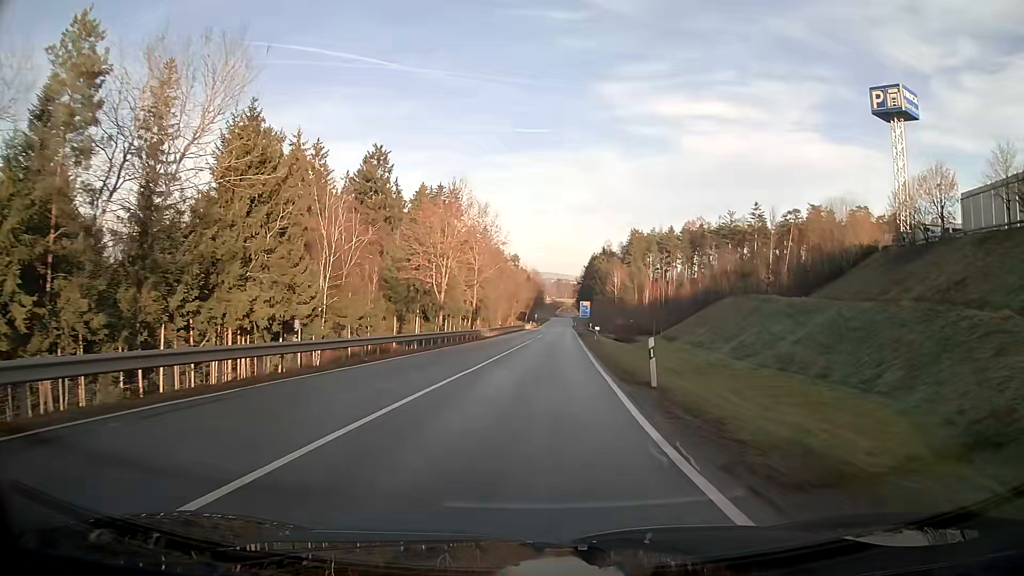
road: secondary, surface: asphalt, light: Day
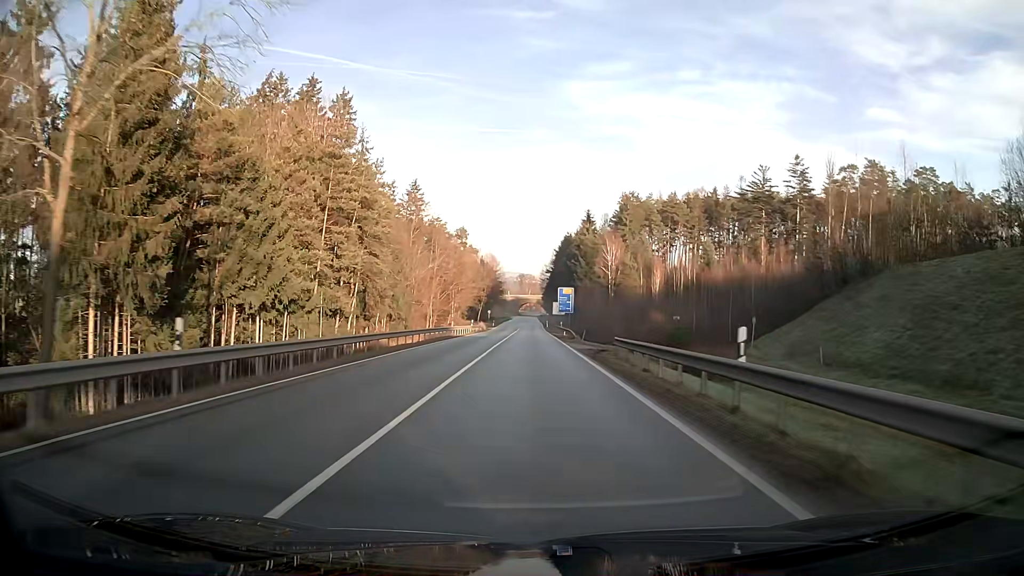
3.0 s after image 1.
(+1.7, +58.3) m; +3°
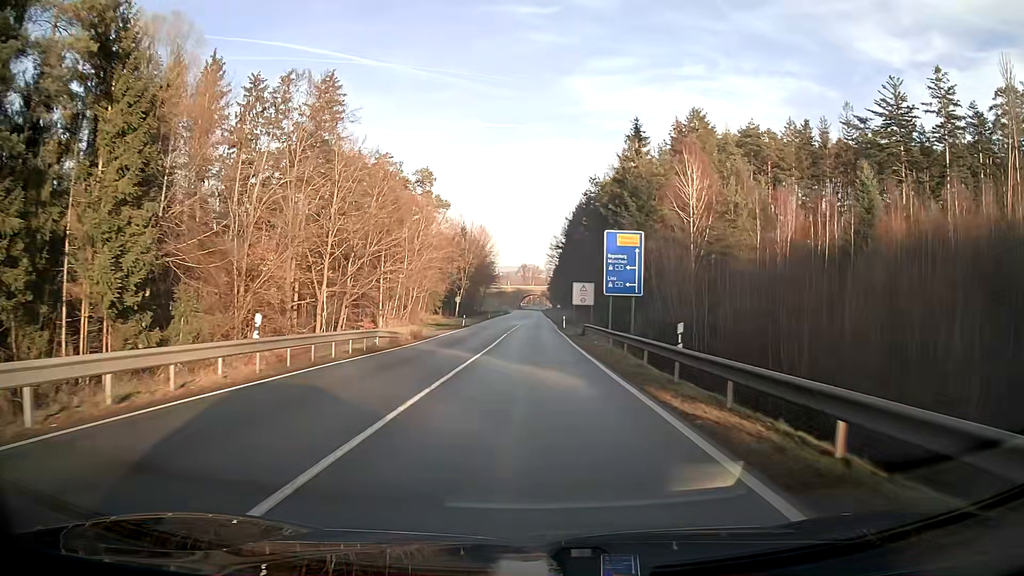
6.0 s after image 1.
(-0.1, +56.0) m; 0°
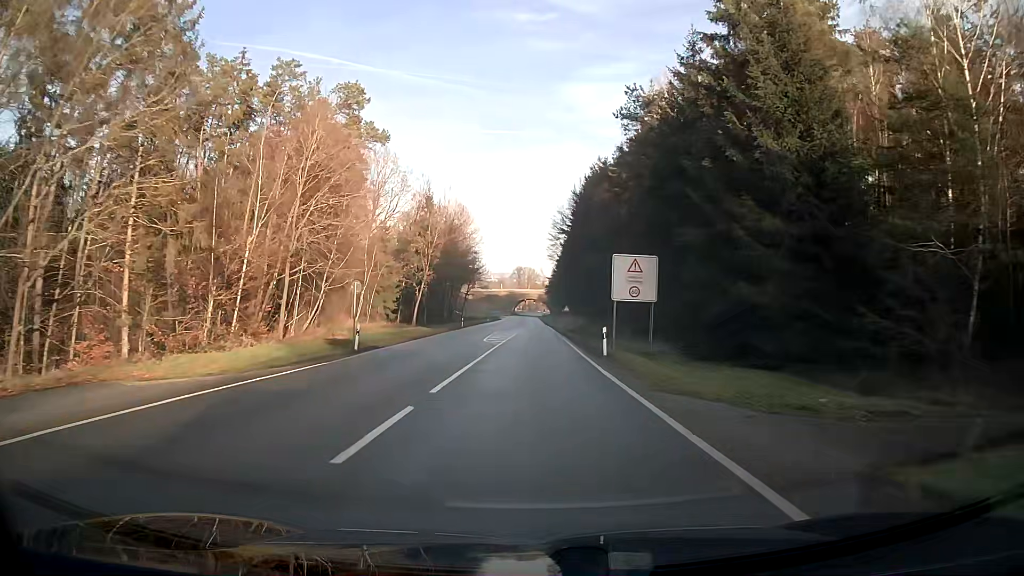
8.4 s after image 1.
(+0.1, +38.4) m; 0°
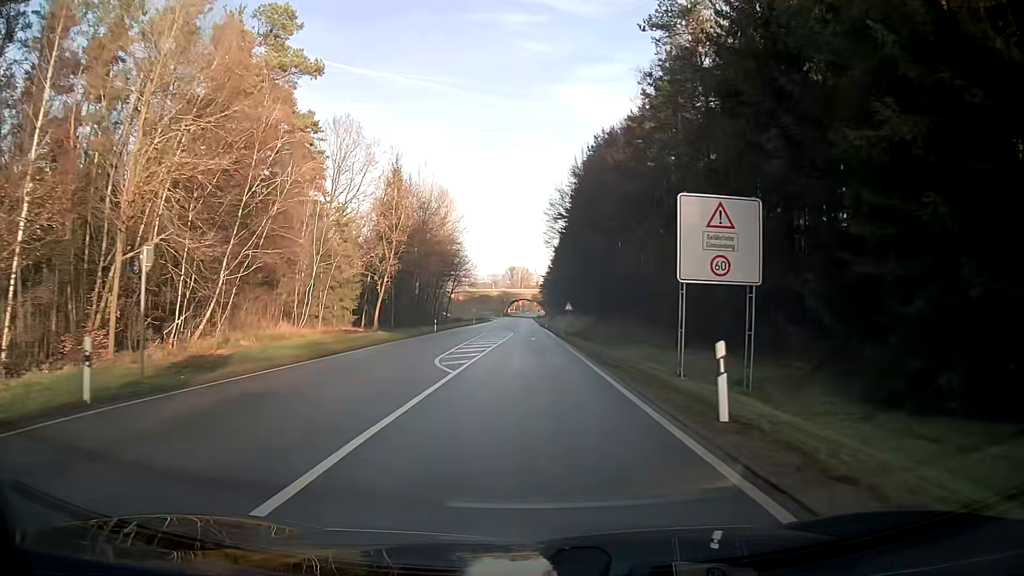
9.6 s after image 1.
(+0.1, +16.8) m; 0°
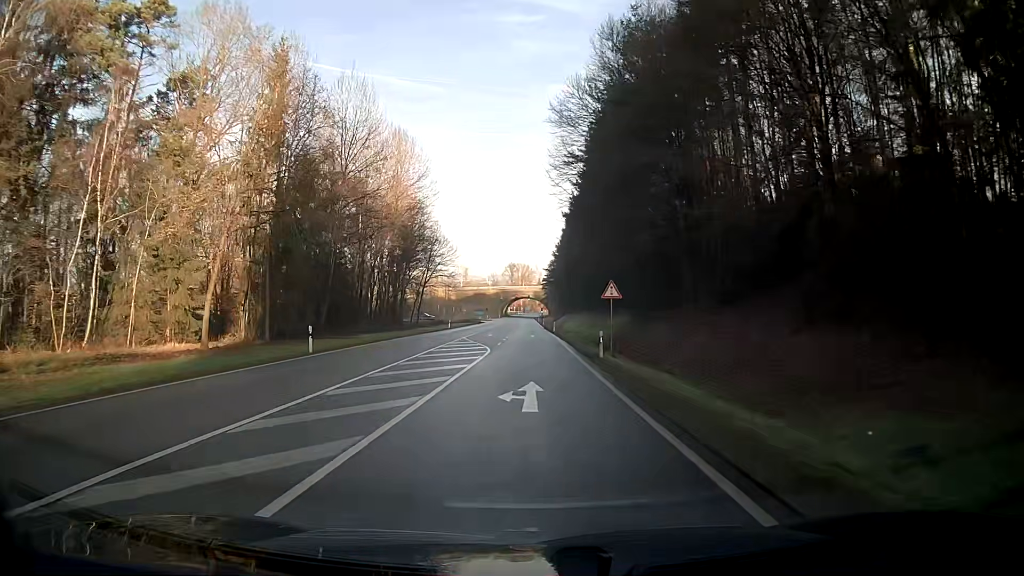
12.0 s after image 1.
(-0.2, +34.2) m; 0°
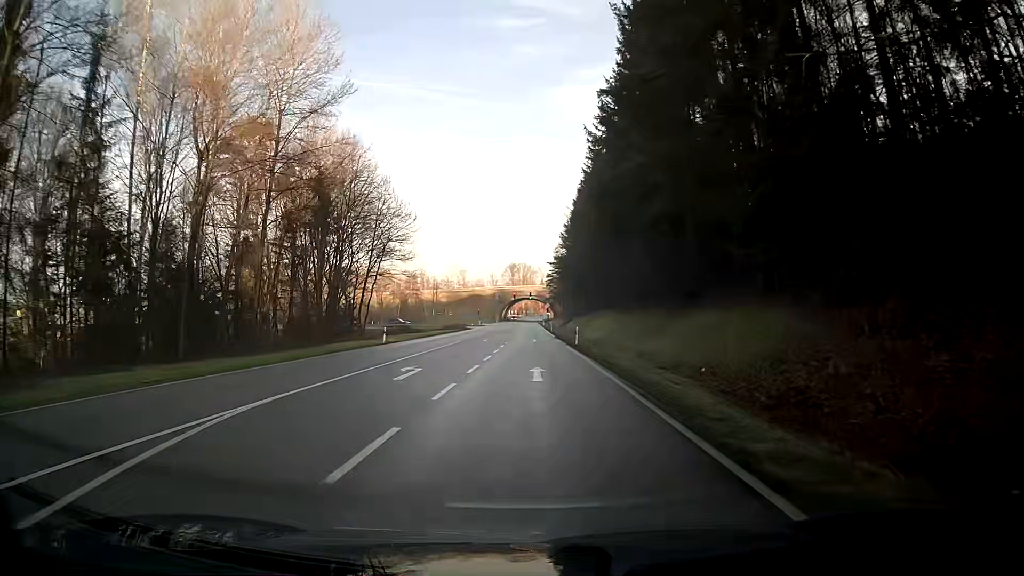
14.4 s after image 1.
(-0.1, +35.0) m; 0°
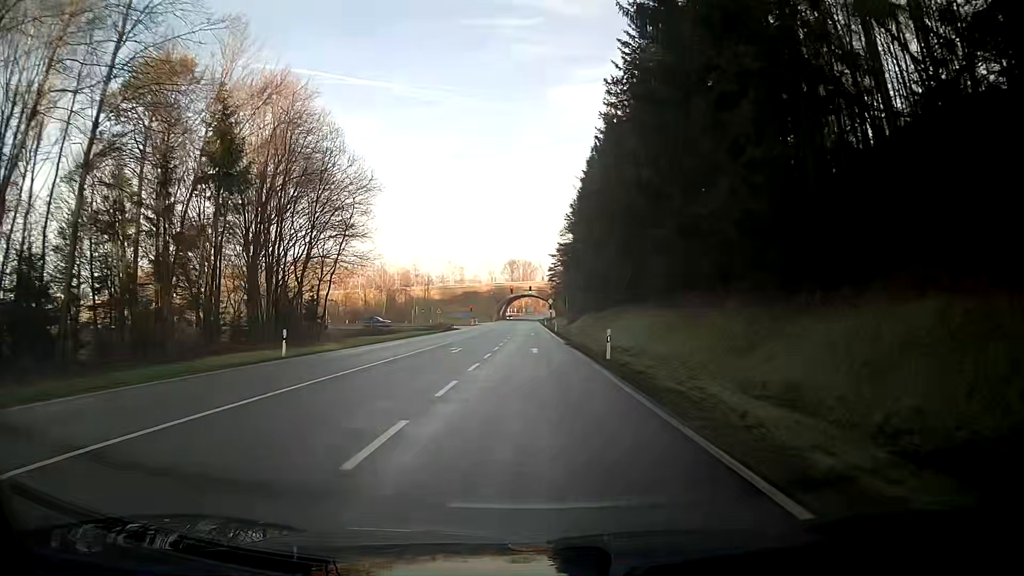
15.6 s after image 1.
(0.0, +17.5) m; 0°
